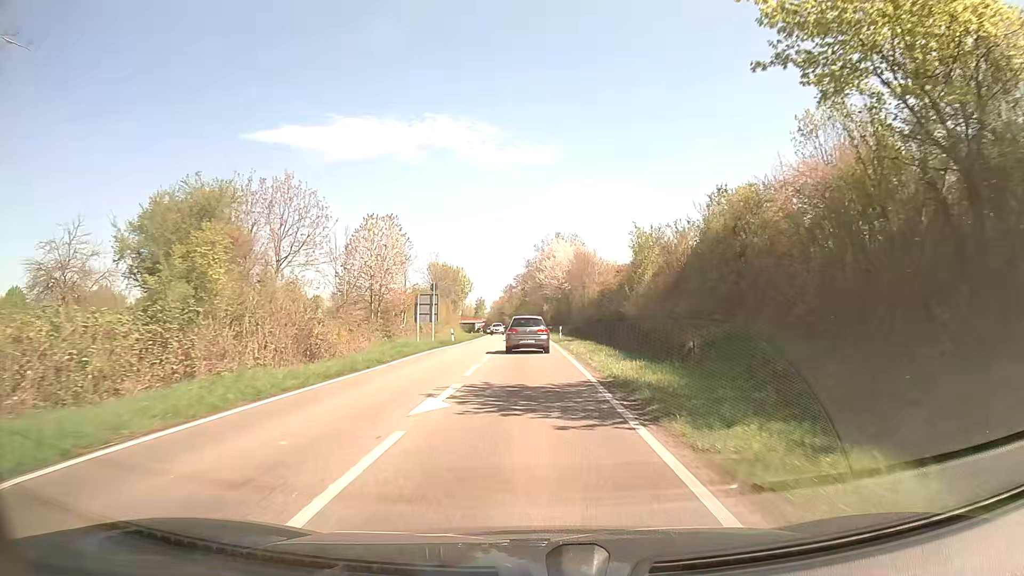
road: primary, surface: asphalt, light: Day
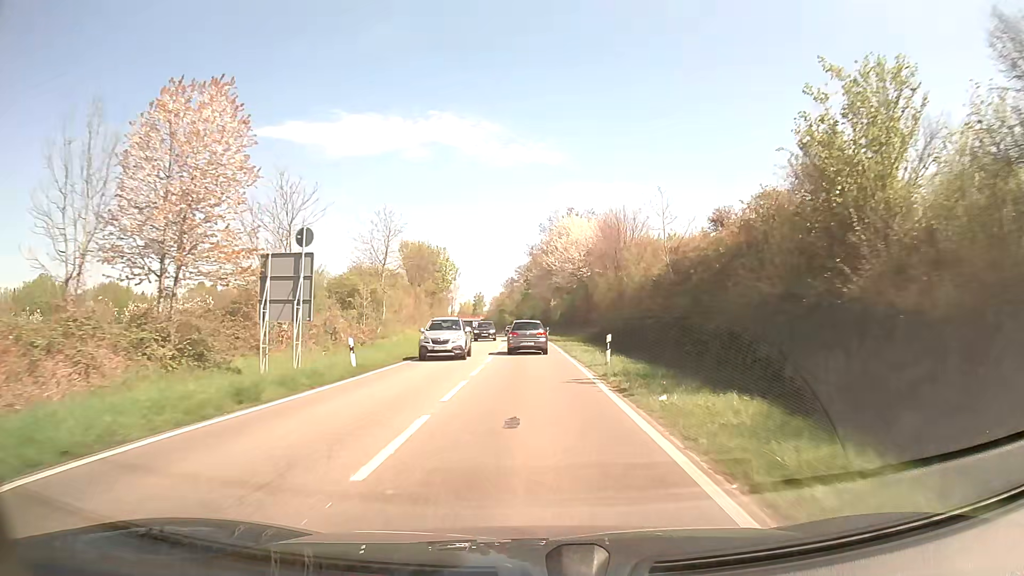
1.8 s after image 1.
(-0.1, +28.5) m; 0°
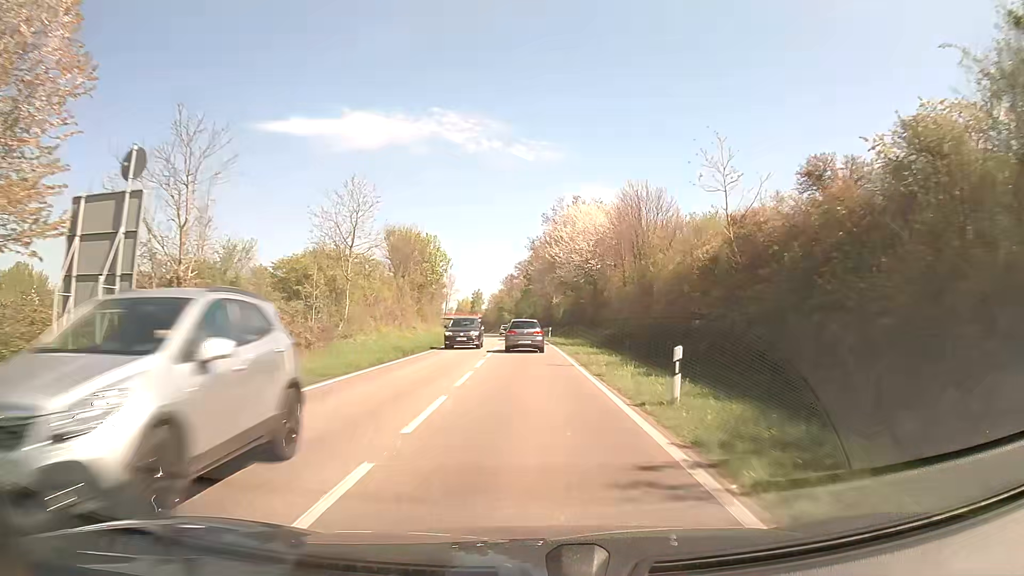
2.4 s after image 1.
(0.0, +9.6) m; 0°
(0, +10) (0, +20) (0, +30) (0, +40) (0, +50) (0, +60) (-1, +70) (-1, +80) (-2, +90) (-2, +100) m
